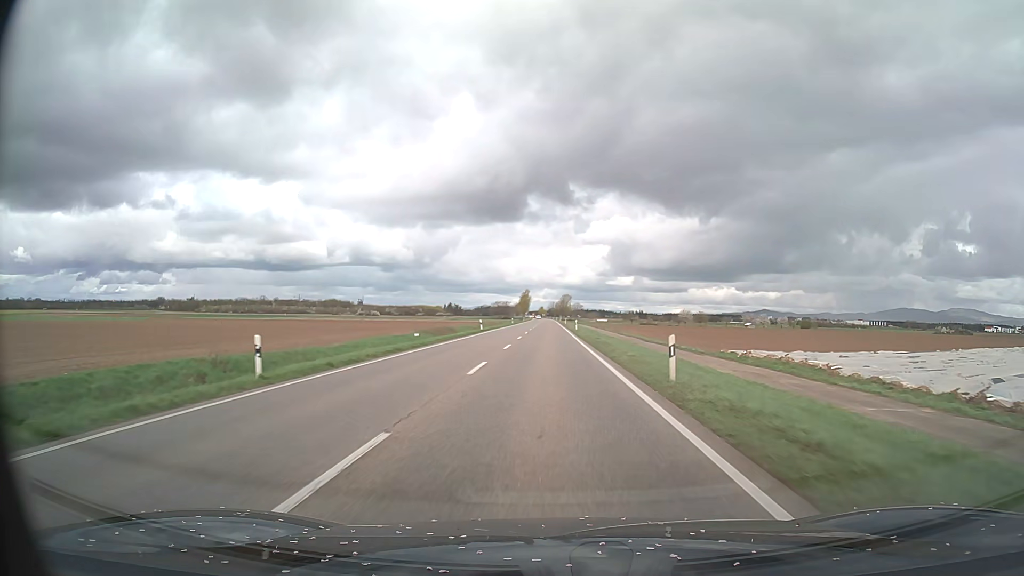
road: primary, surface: asphalt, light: Day
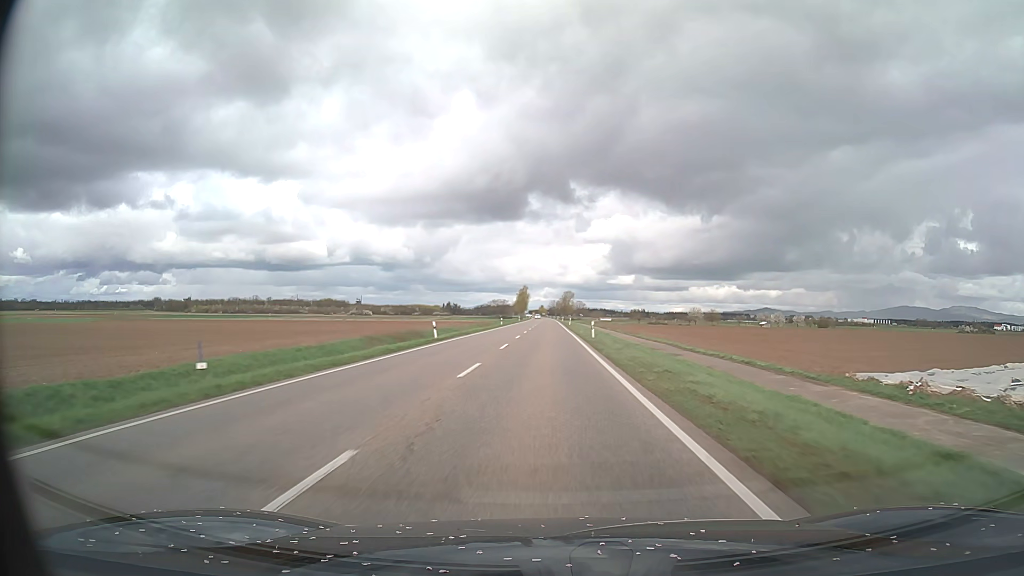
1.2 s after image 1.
(0.0, +25.0) m; 0°
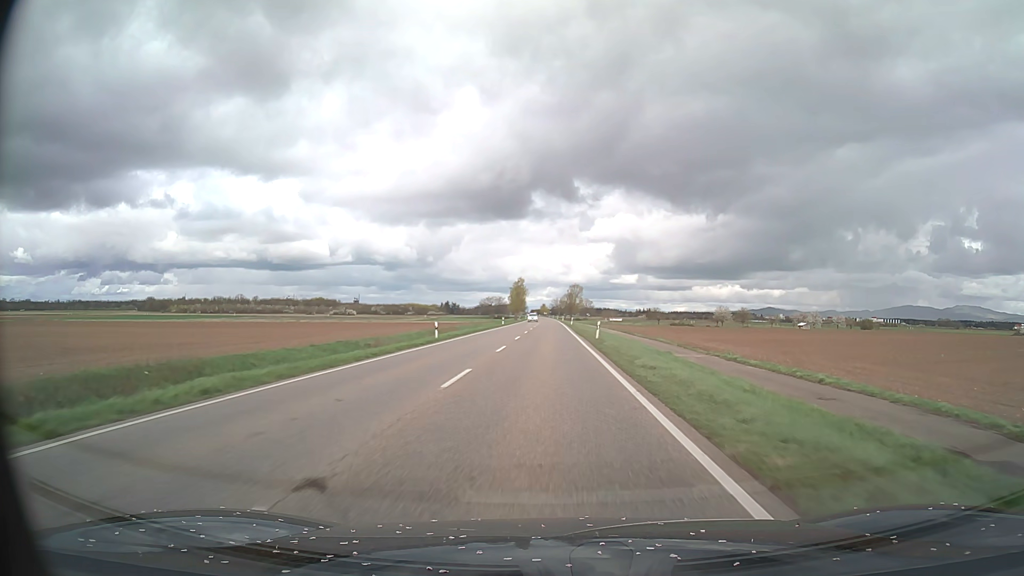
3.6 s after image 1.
(-0.1, +50.1) m; 0°
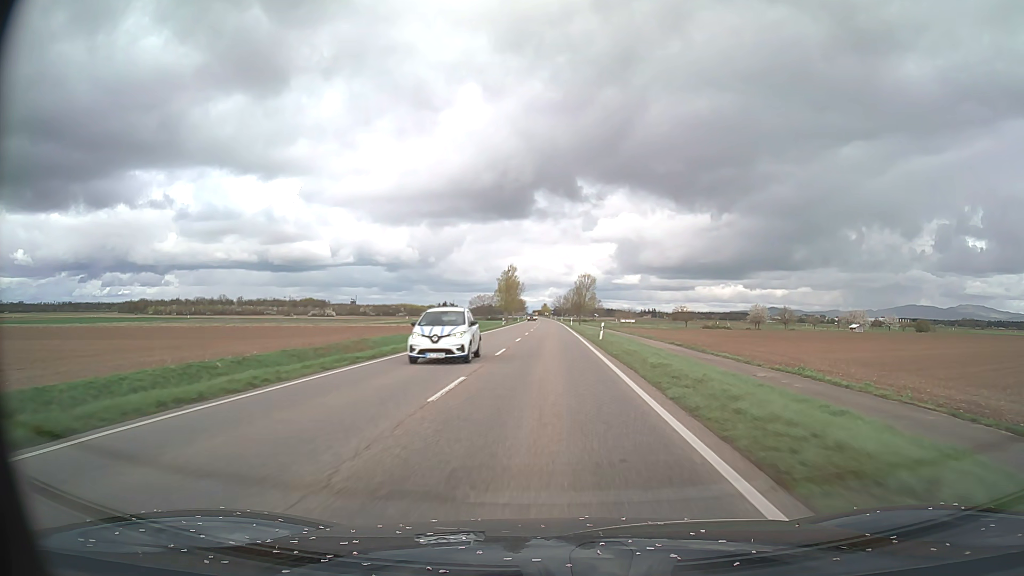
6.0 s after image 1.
(-0.1, +50.1) m; 0°
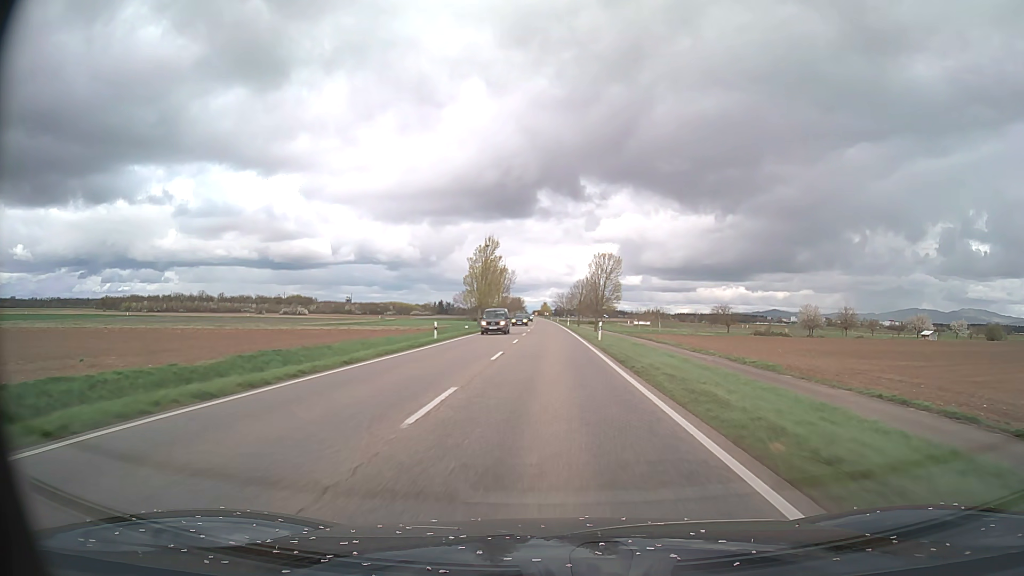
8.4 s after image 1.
(-0.1, +50.2) m; 0°
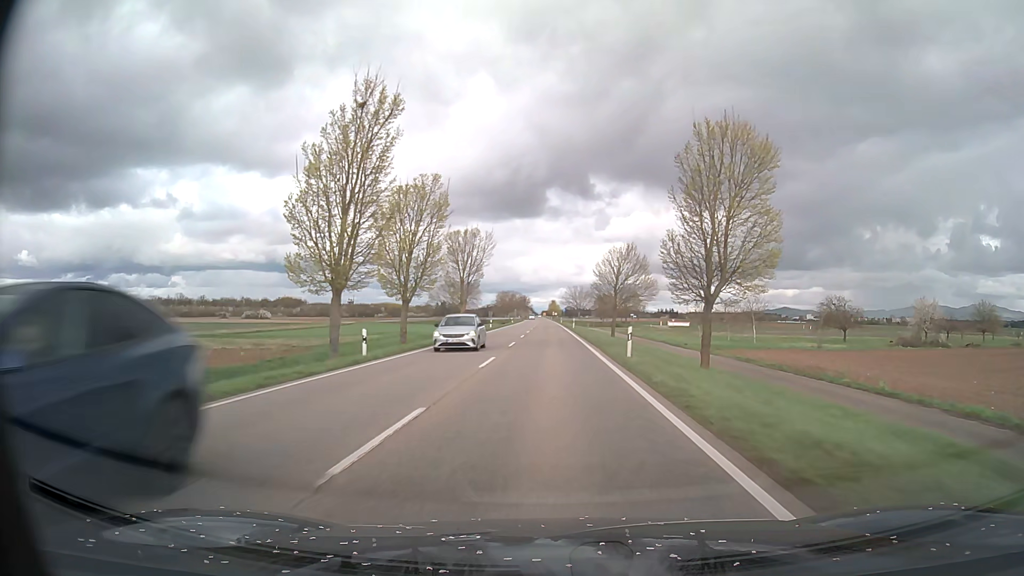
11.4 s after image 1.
(-0.2, +62.8) m; -1°
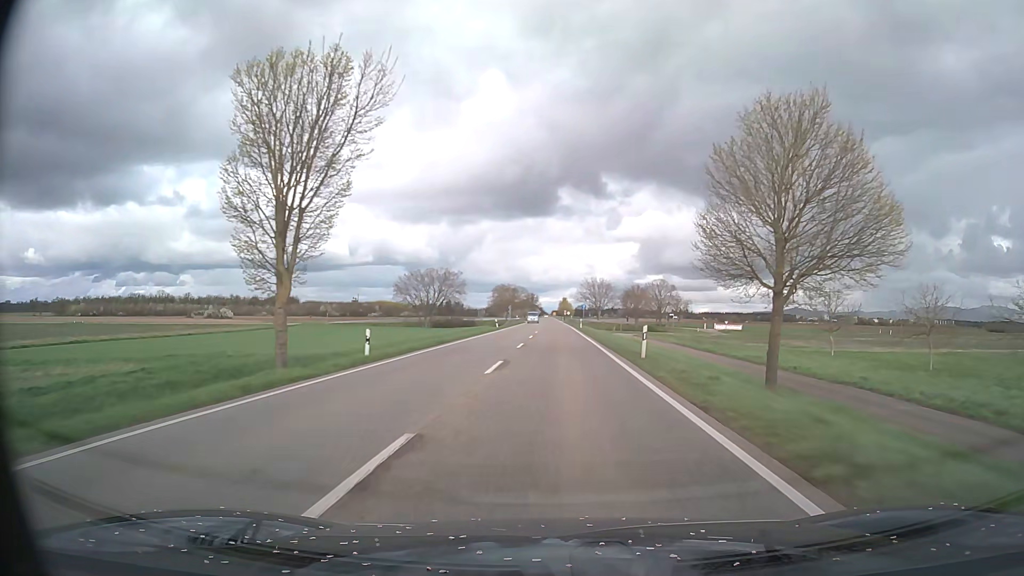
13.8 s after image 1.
(-0.3, +50.1) m; -1°
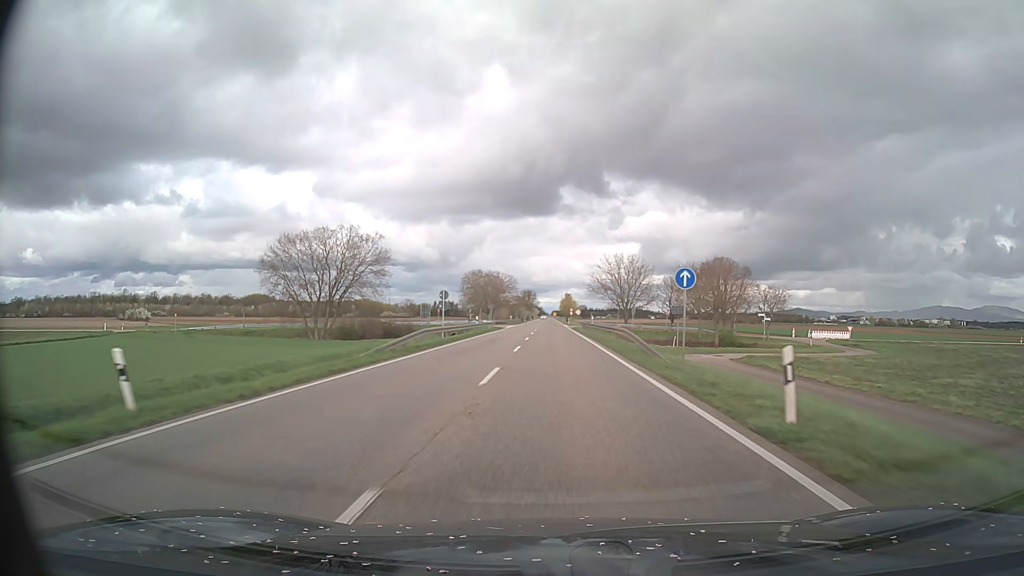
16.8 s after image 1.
(+0.1, +62.5) m; 0°
(0, +10) (0, +20) (0, +30) (0, +40) (0, +50) (0, +60) (0, +70) (0, +80) (0, +90) (0, +100) m
